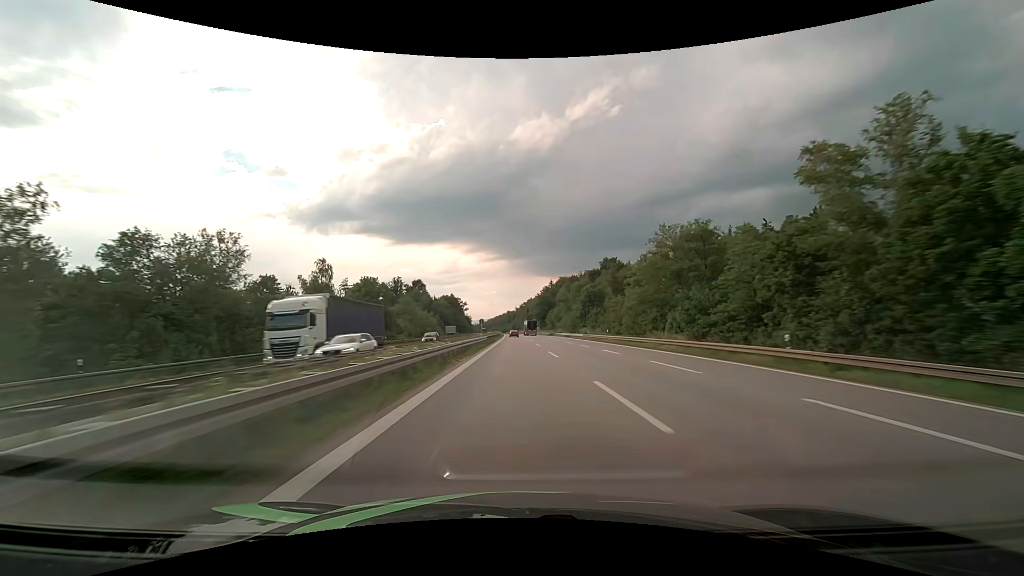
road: motorway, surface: asphalt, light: Day
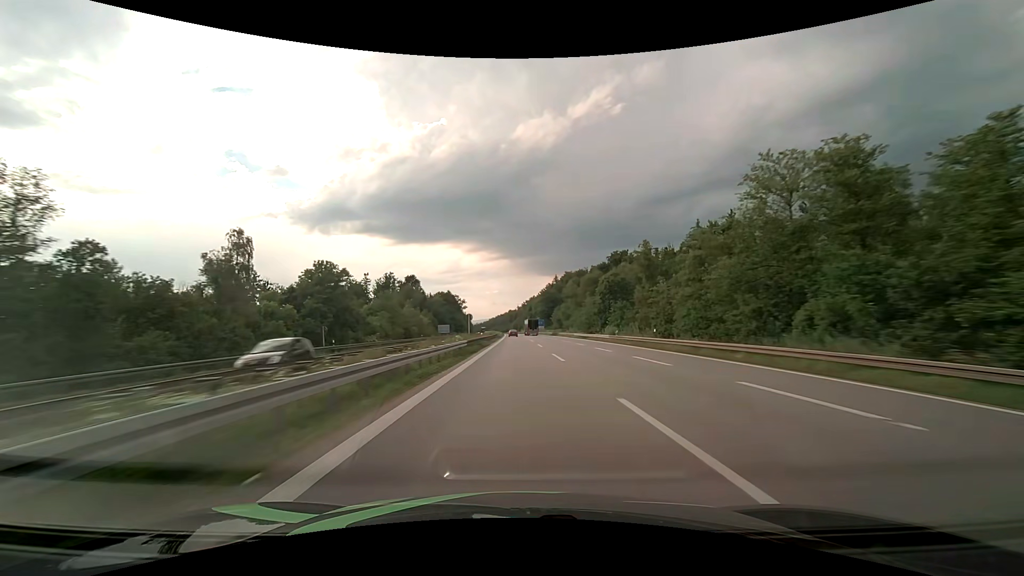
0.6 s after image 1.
(0.0, +21.0) m; 0°
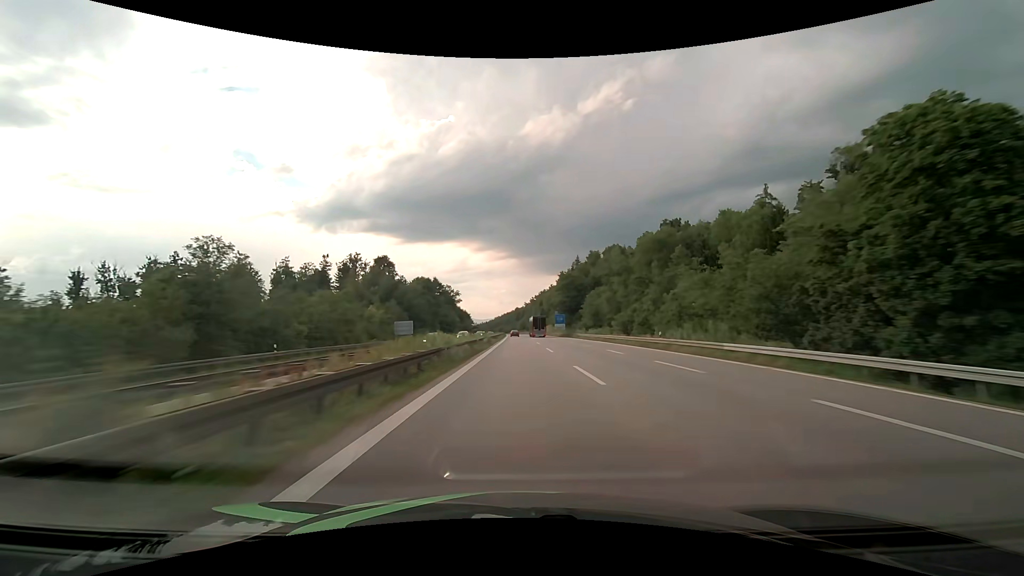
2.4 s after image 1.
(-0.5, +63.2) m; -1°
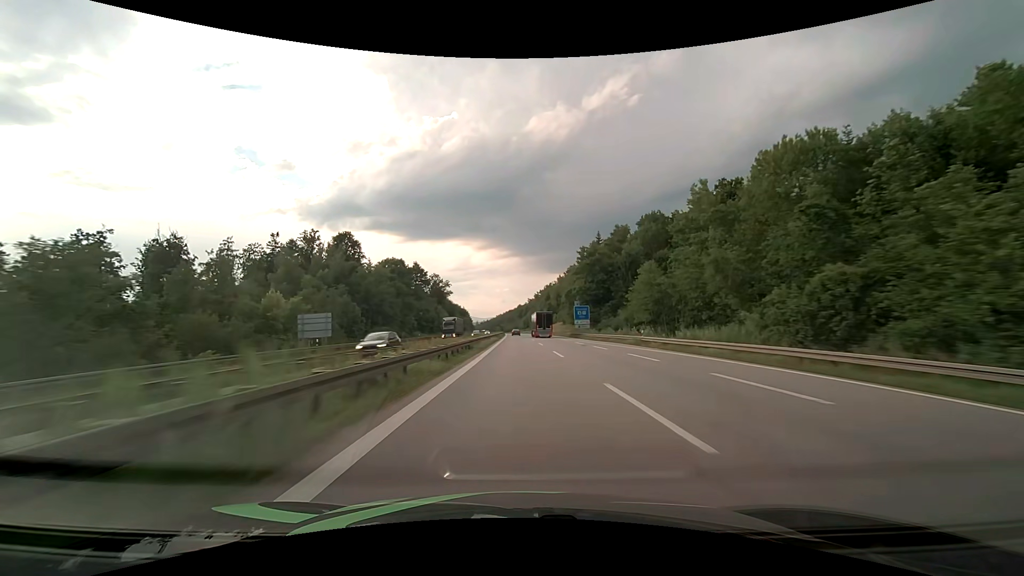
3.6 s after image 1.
(-0.1, +42.3) m; 0°
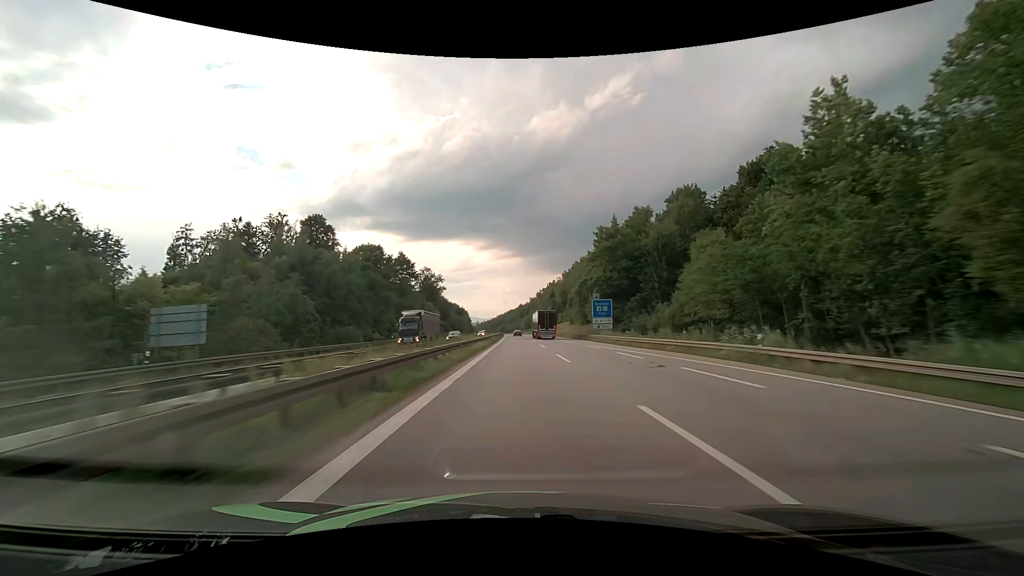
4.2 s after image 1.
(0.0, +21.2) m; 0°
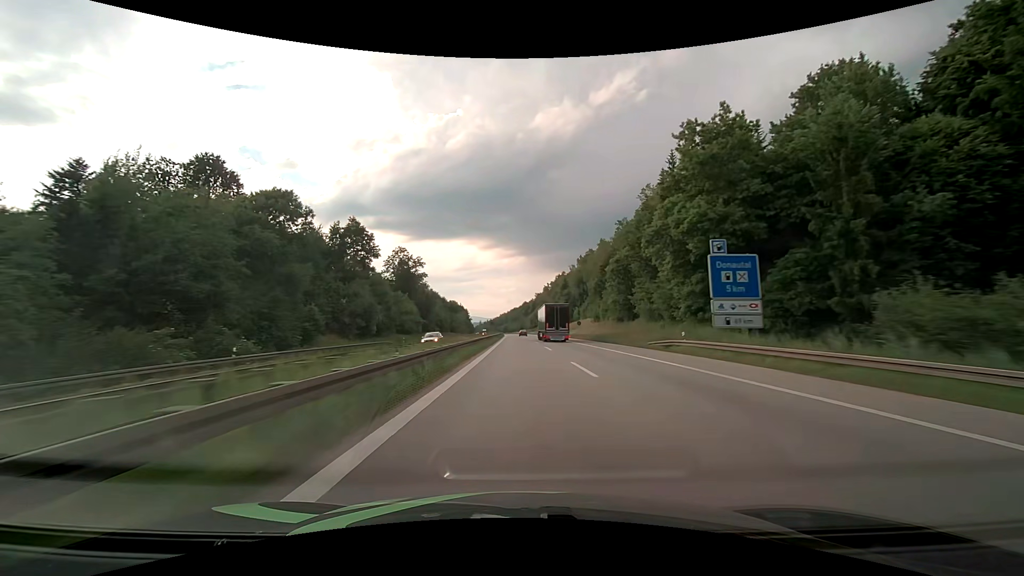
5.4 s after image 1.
(-0.1, +42.5) m; 0°
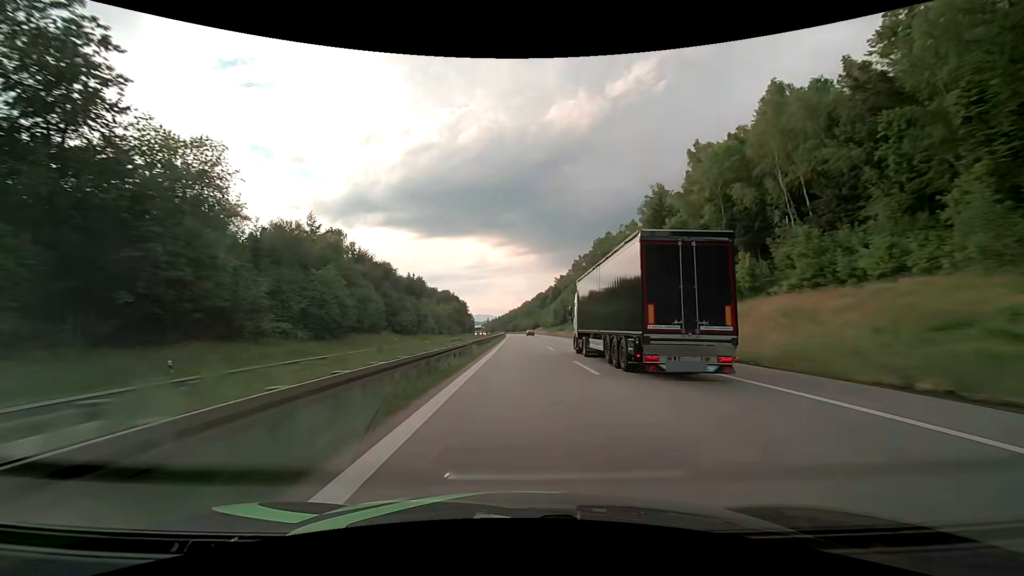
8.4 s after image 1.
(-1.3, +106.9) m; -1°
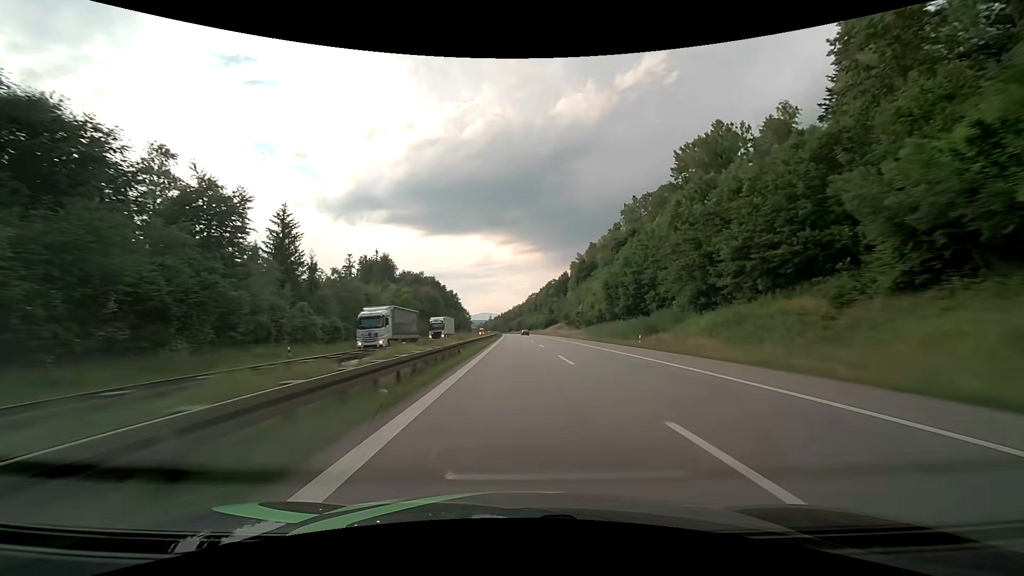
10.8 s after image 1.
(-0.2, +85.8) m; 0°
(0, +10) (0, +20) (0, +30) (0, +40) (0, +50) (0, +60) (0, +70) (-1, +80) (-1, +90) (-1, +100) m
